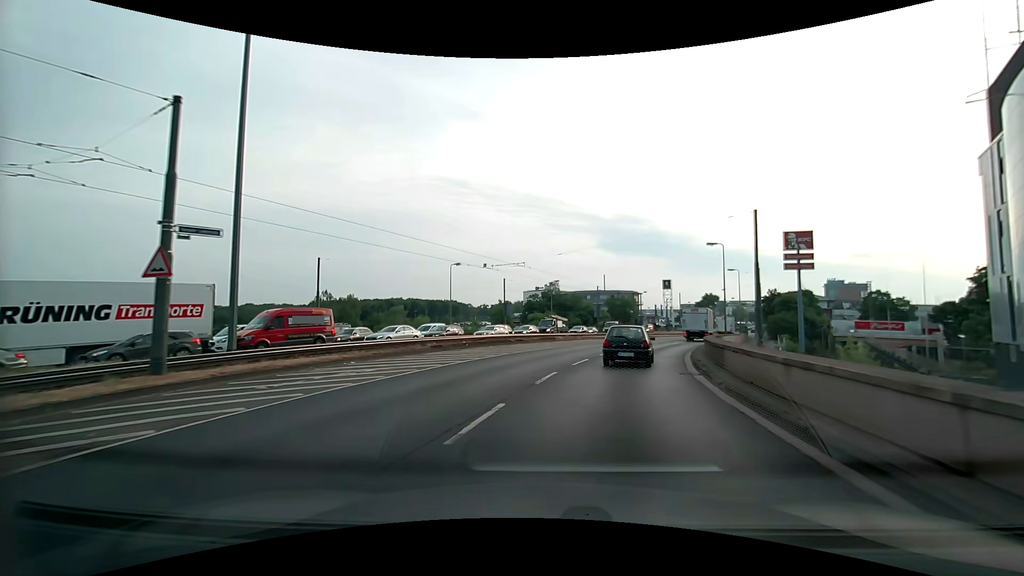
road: primary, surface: asphalt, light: Day
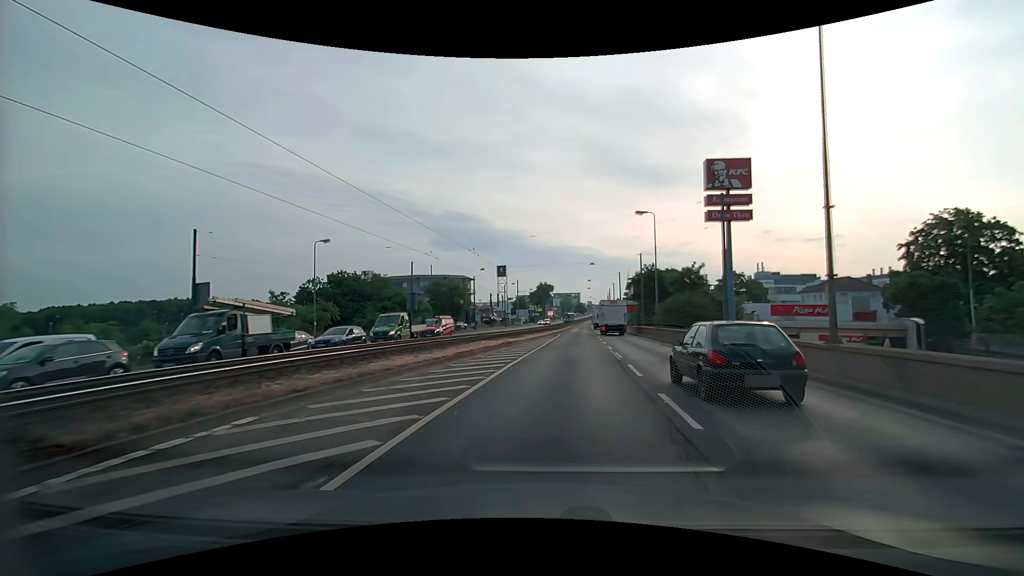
(+6.3, +40.0) m; +20°
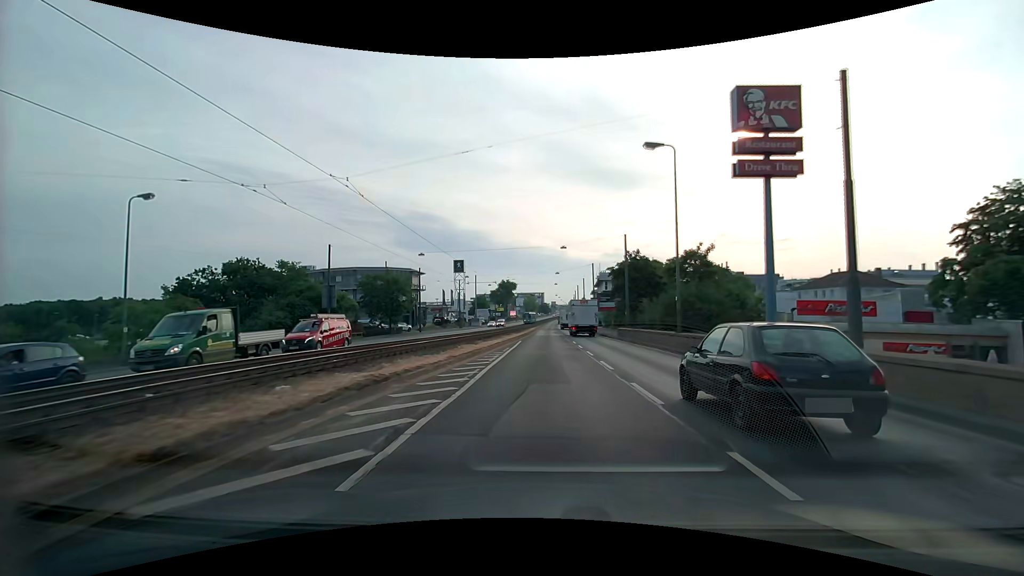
(+0.8, +16.5) m; +4°
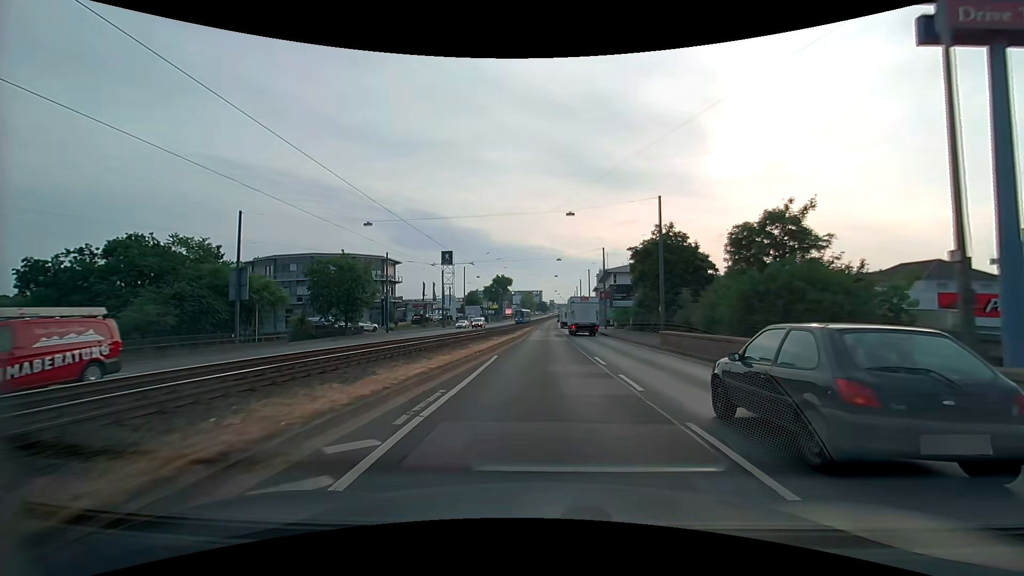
(+0.1, +16.6) m; 0°
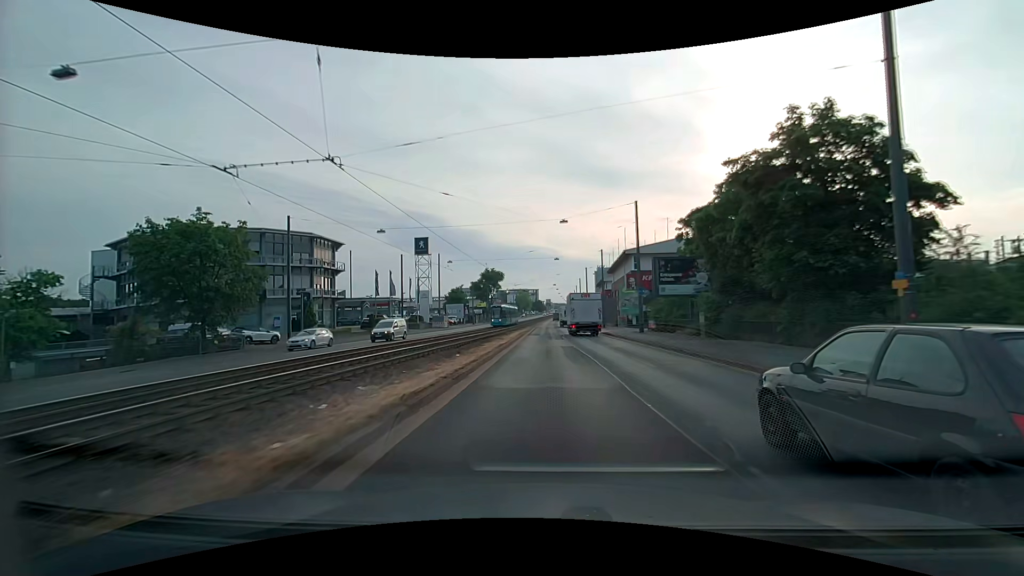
(+0.1, +25.1) m; +1°
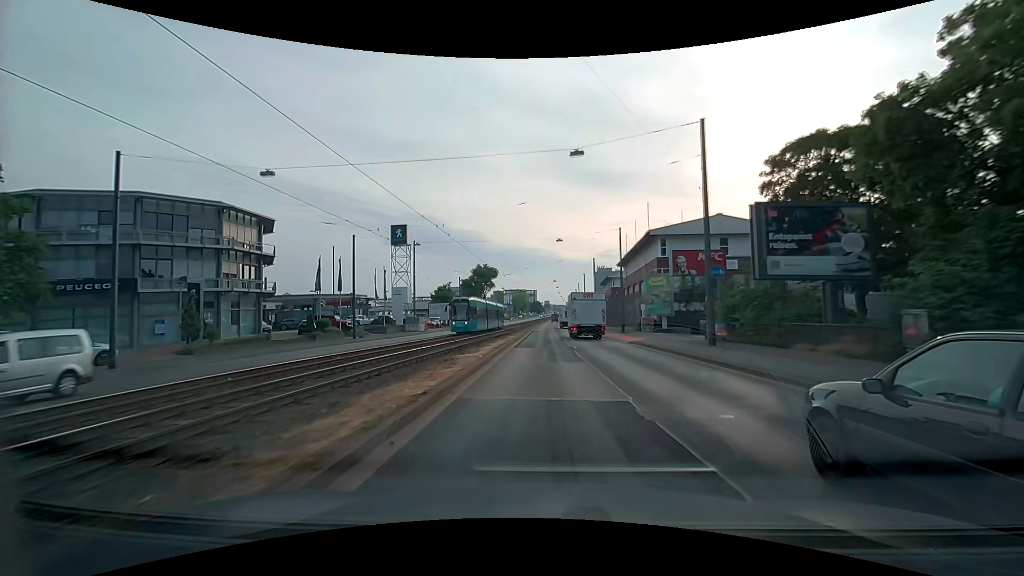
(0.0, +16.9) m; 0°
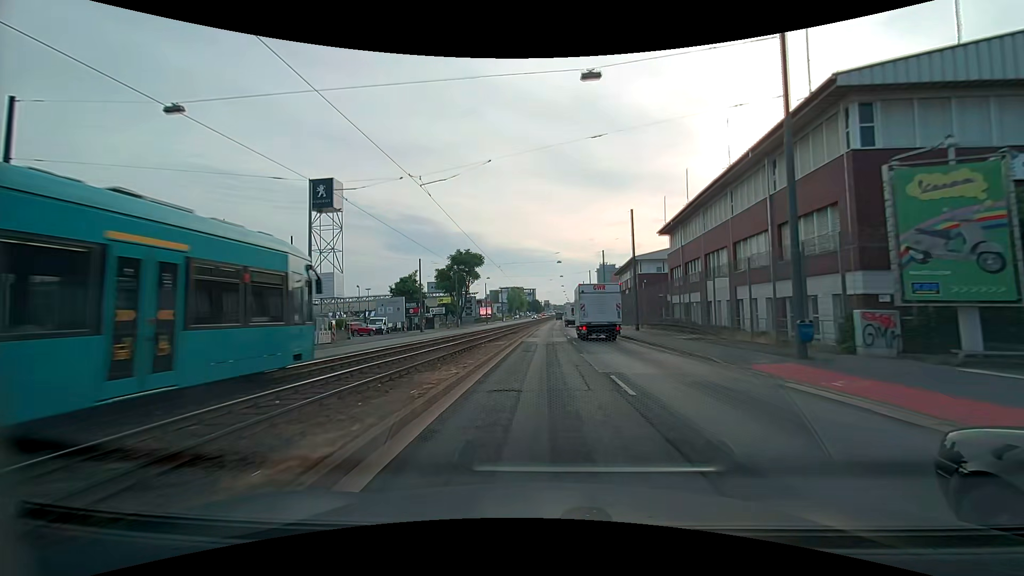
(0.0, +33.9) m; 0°
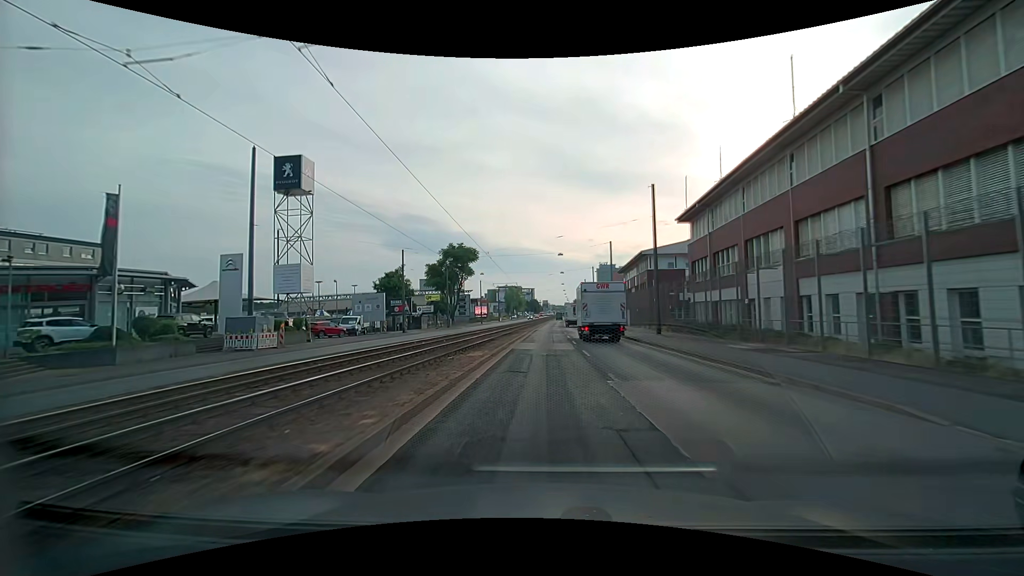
(0.0, +8.5) m; 0°
(0, +10) (0, +20) (0, +30) (0, +40) (0, +50) (+1, +60) (+1, +70) (+1, +80) (+2, +90) (+2, +100) m
